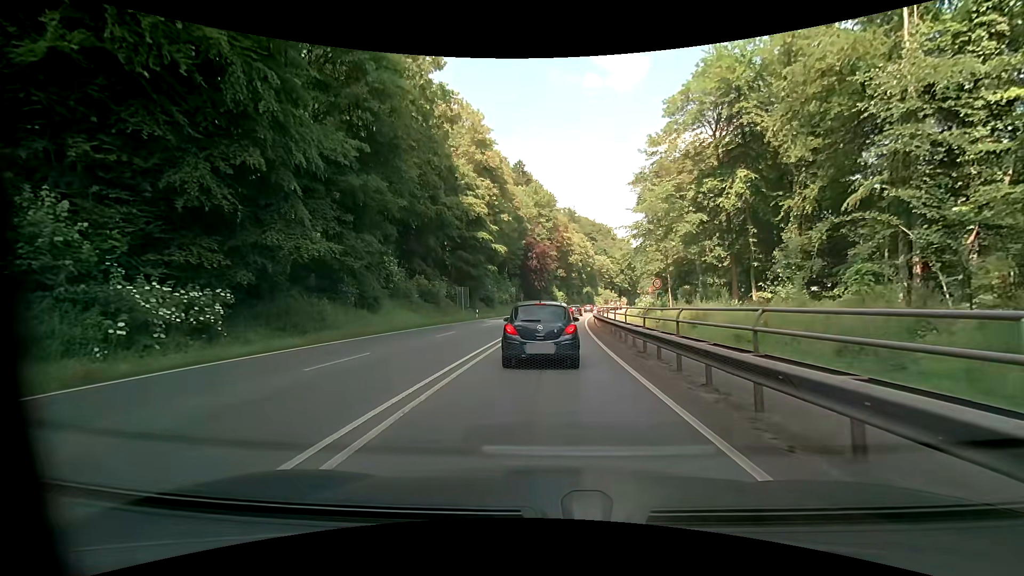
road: primary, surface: asphalt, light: Day
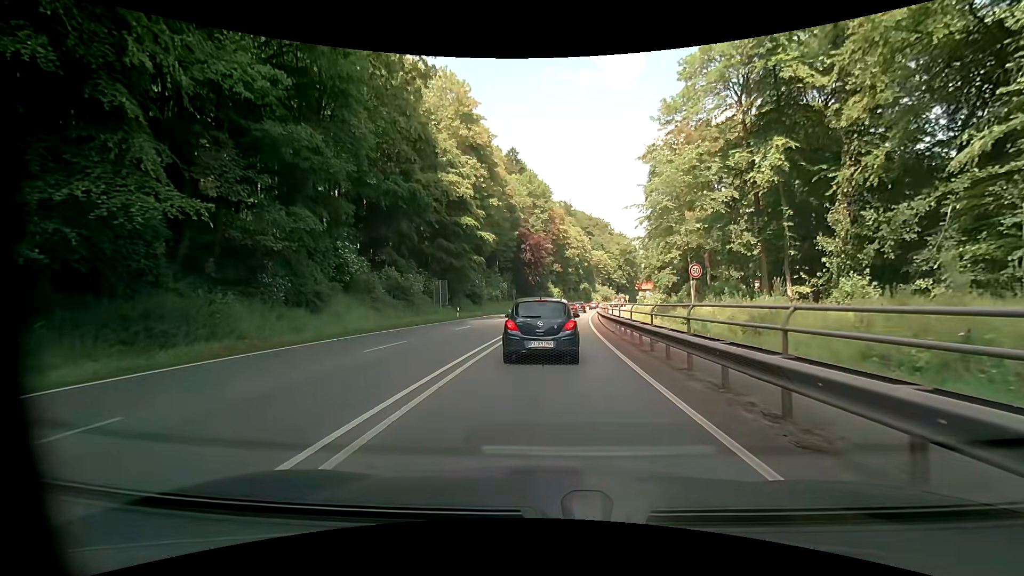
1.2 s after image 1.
(+0.1, +8.7) m; +2°
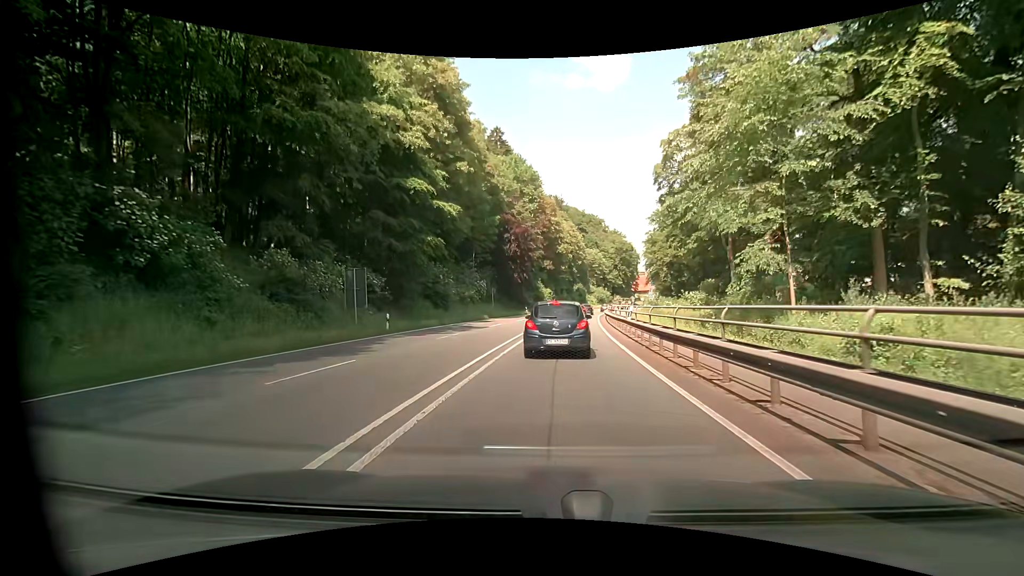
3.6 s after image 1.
(-0.2, +17.2) m; +1°
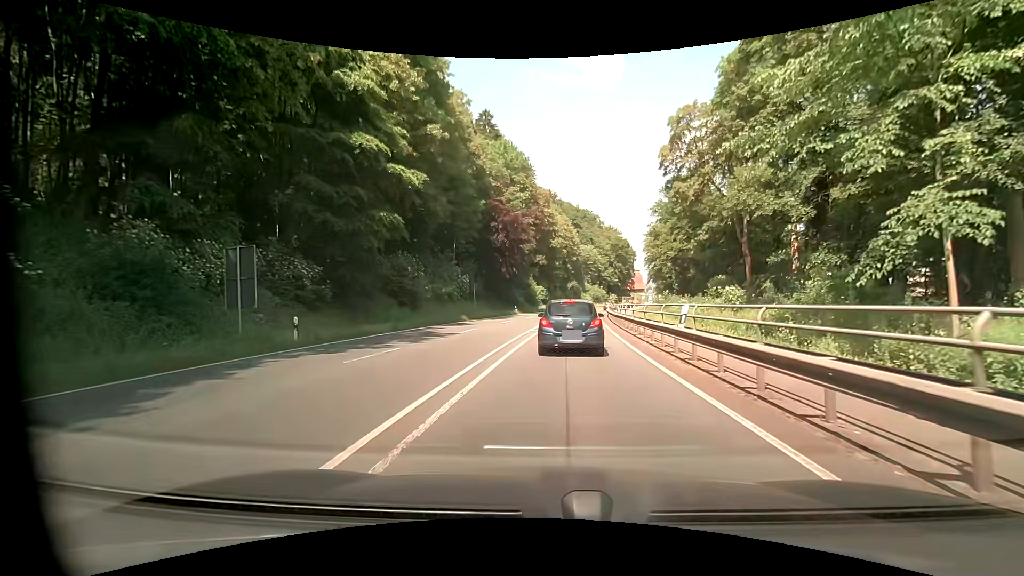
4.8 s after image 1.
(-0.1, +9.0) m; 0°
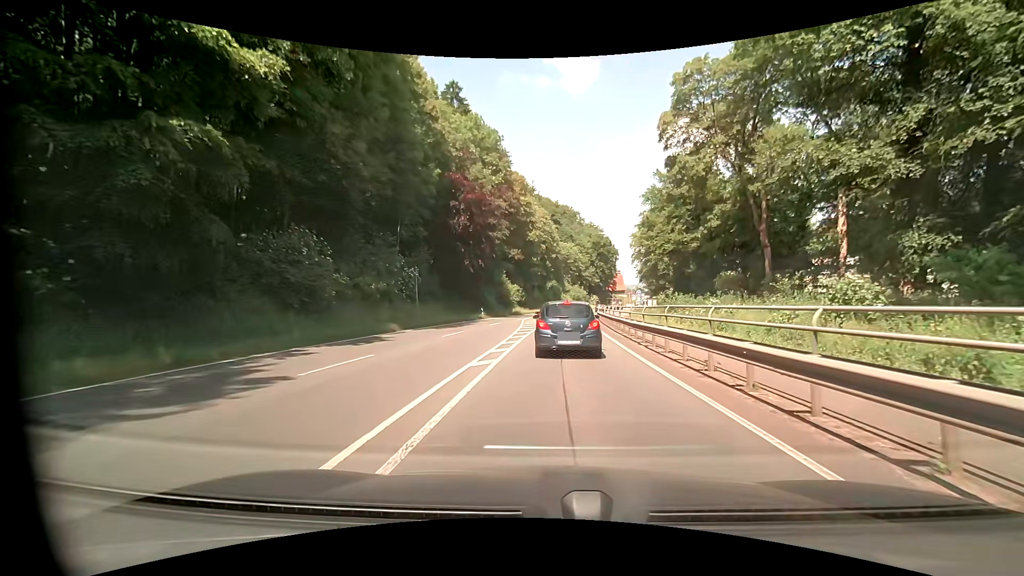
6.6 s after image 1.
(+0.1, +13.9) m; +2°
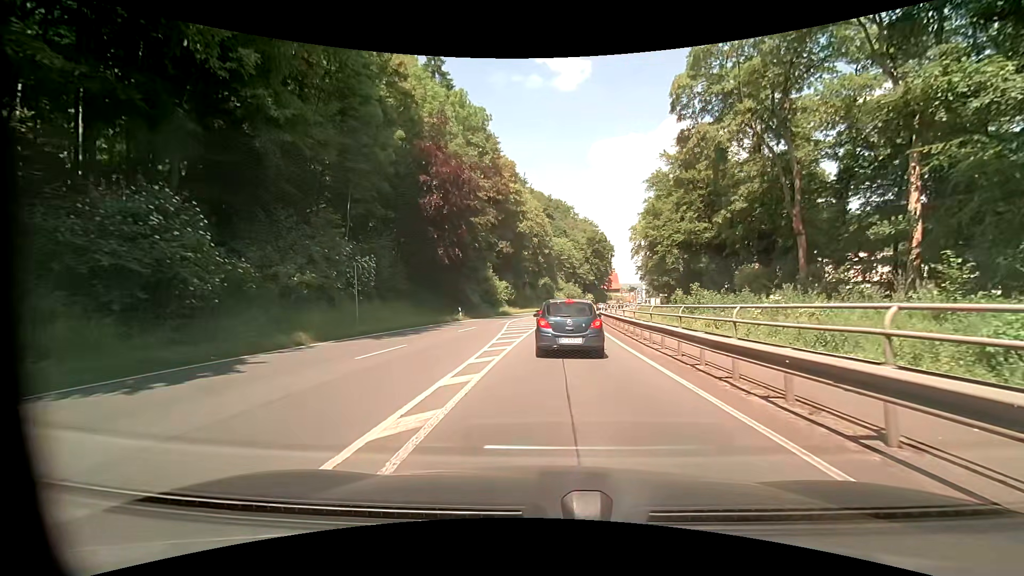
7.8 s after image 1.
(+0.1, +9.4) m; +2°
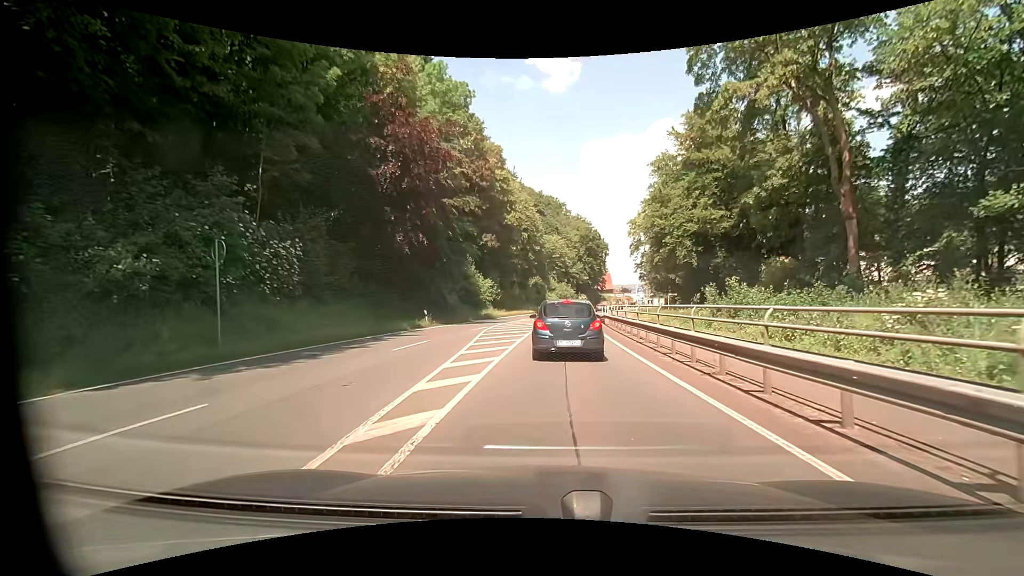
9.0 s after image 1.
(-0.1, +9.4) m; 0°
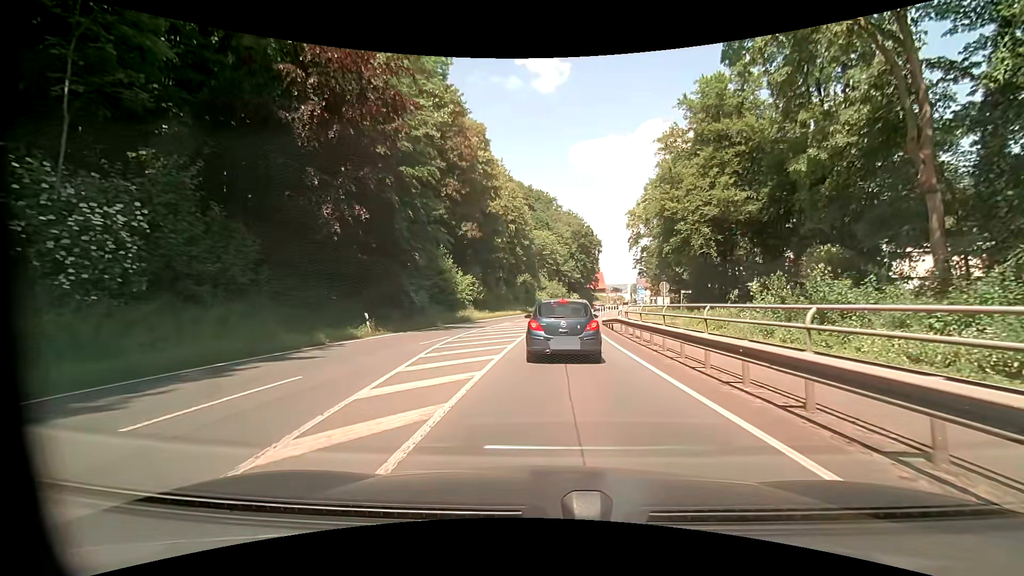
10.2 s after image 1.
(0.0, +9.3) m; +1°
(0, +10) (+1, +20) (+1, +30) (+2, +40) (+3, +50) (+4, +60) (+6, +70) (+7, +80) (+9, +89) (+11, +99) m
